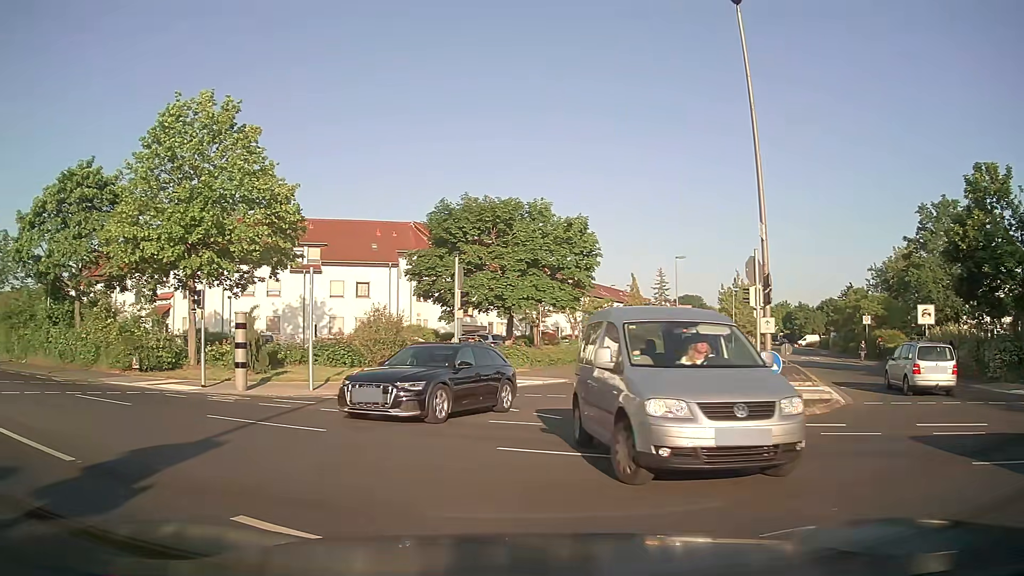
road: residential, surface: asphalt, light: Day
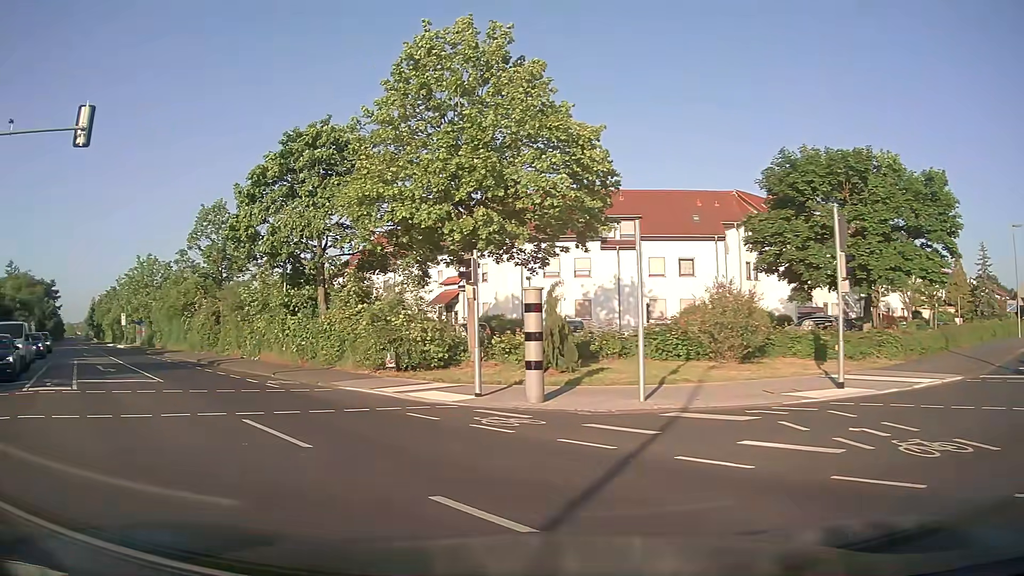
(-1.8, +7.1) m; -26°
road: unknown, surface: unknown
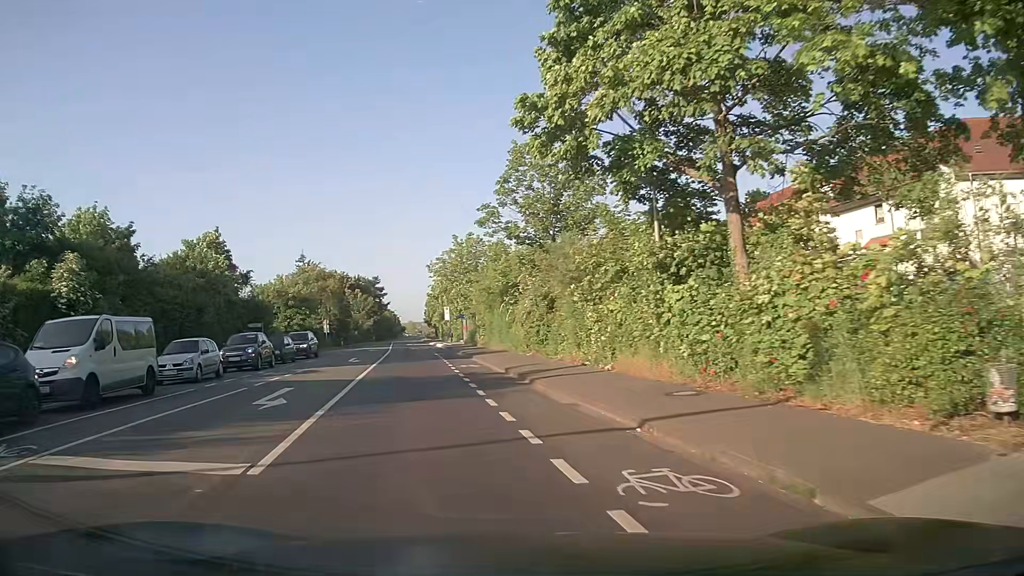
(-4.8, +14.8) m; -31°
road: secondary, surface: asphalt
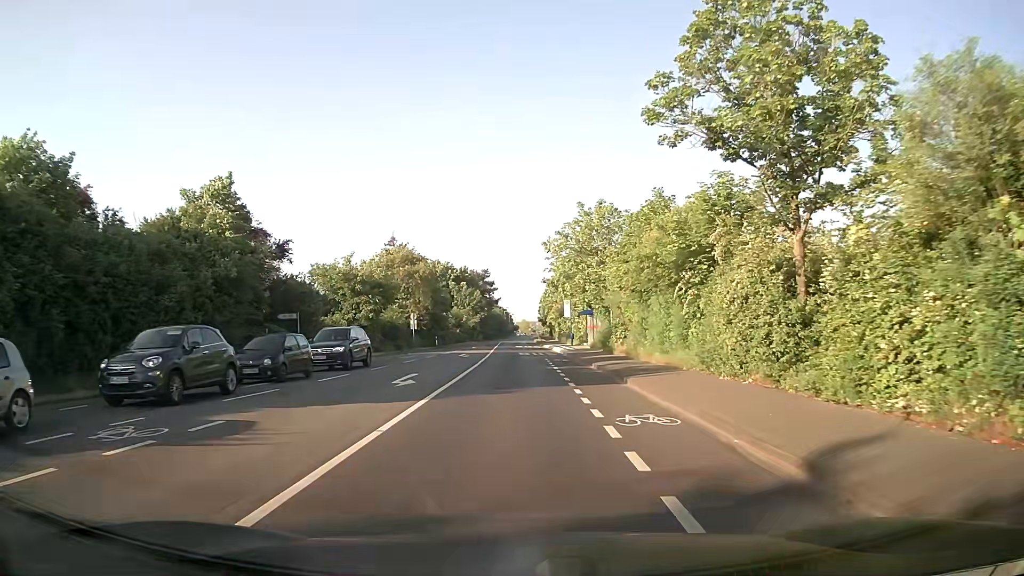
(-2.1, +15.9) m; -10°
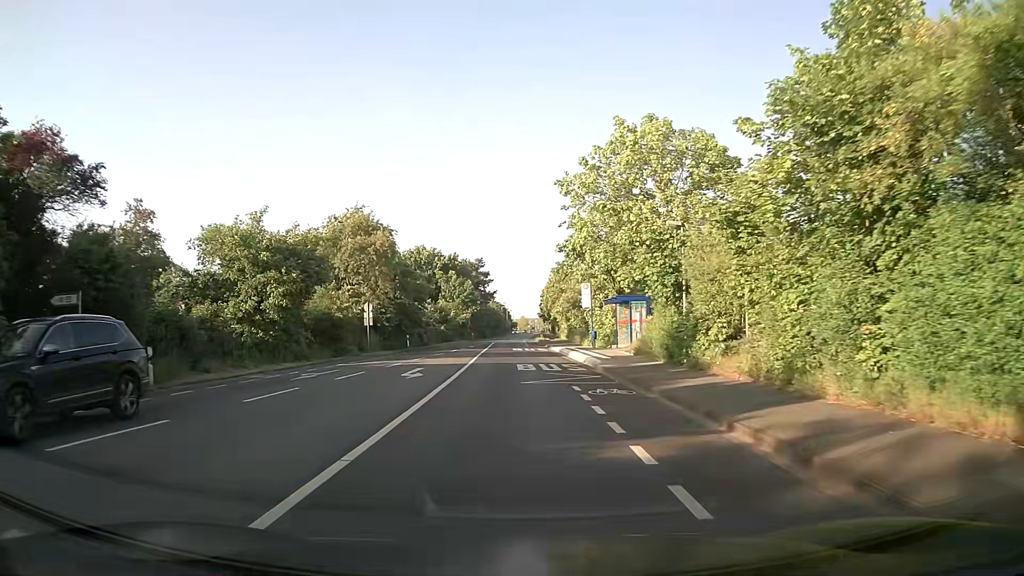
(-0.1, +18.4) m; -1°
(0, +10) (0, +20) (0, +30) (0, +40) (0, +50) (0, +60) (0, +70) (0, +80) (0, +90) (0, +100) m
